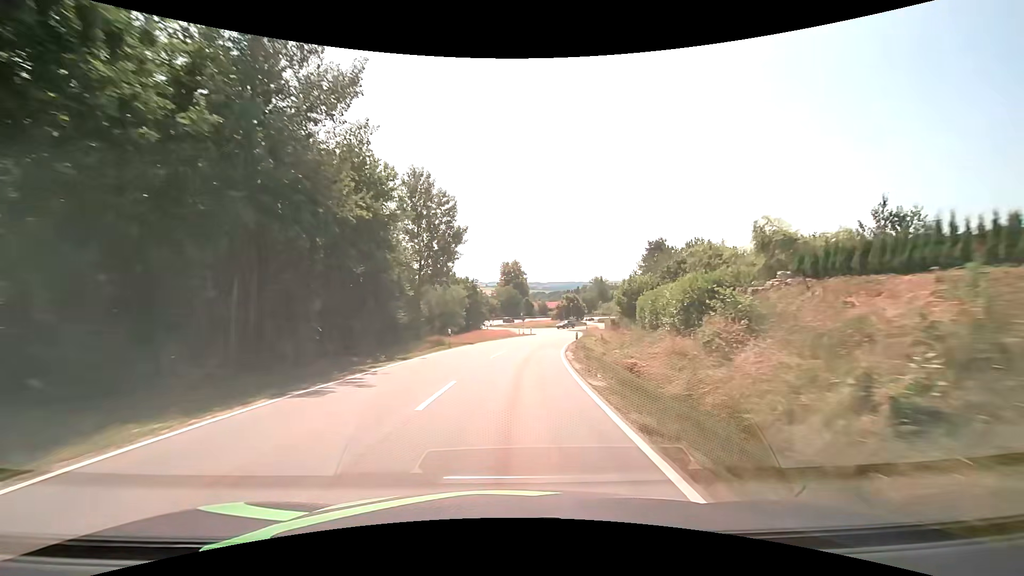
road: tertiary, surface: asphalt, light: Day
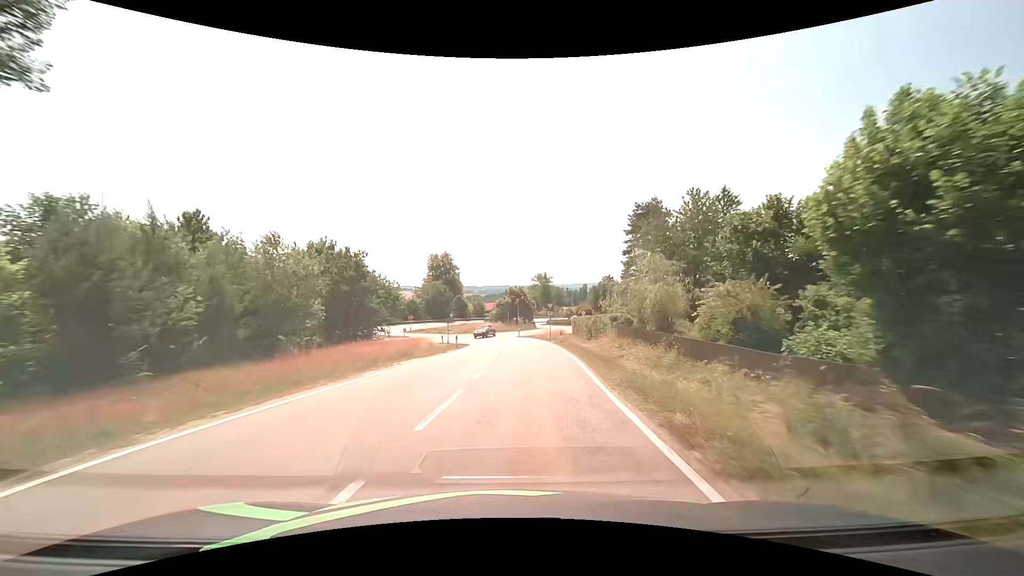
(+2.1, +31.7) m; +7°
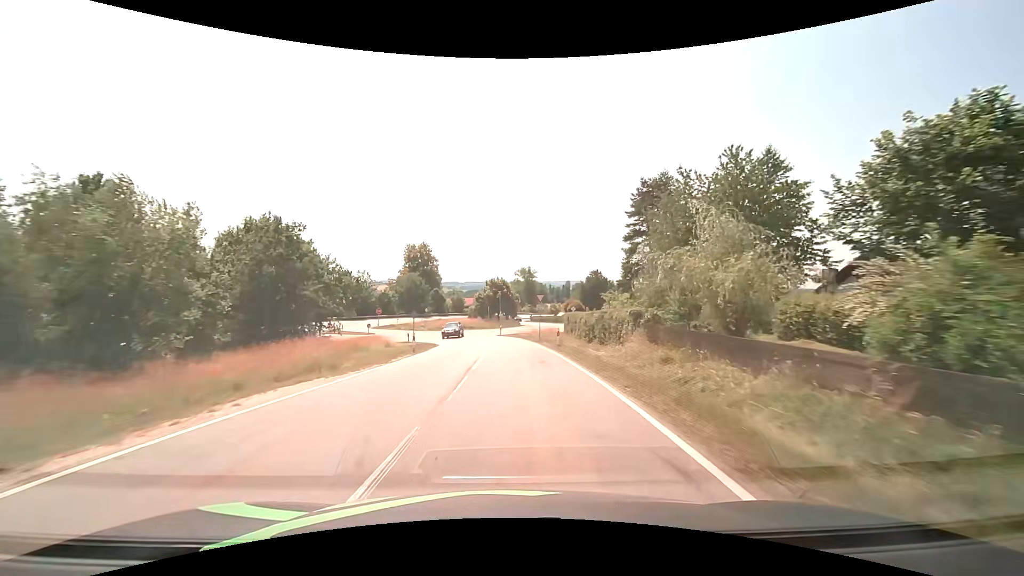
(+0.2, +9.9) m; +2°
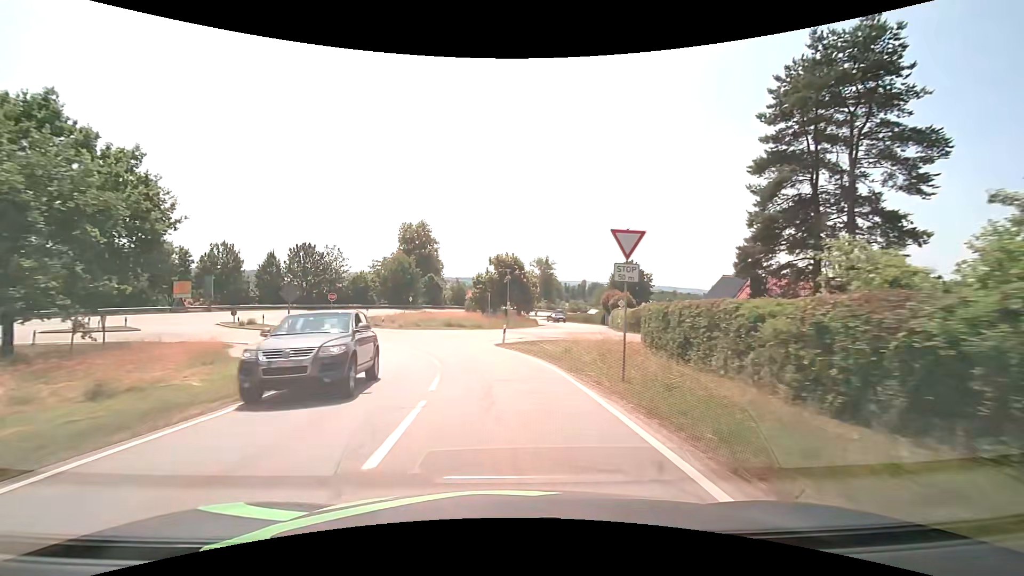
(+0.3, +26.8) m; -1°
(0, +10) (-2, +20) (-5, +29) (-9, +38) (-15, +46) (-21, +54) (-25, +63) (-22, +73) (-17, +82) (-12, +90) m
